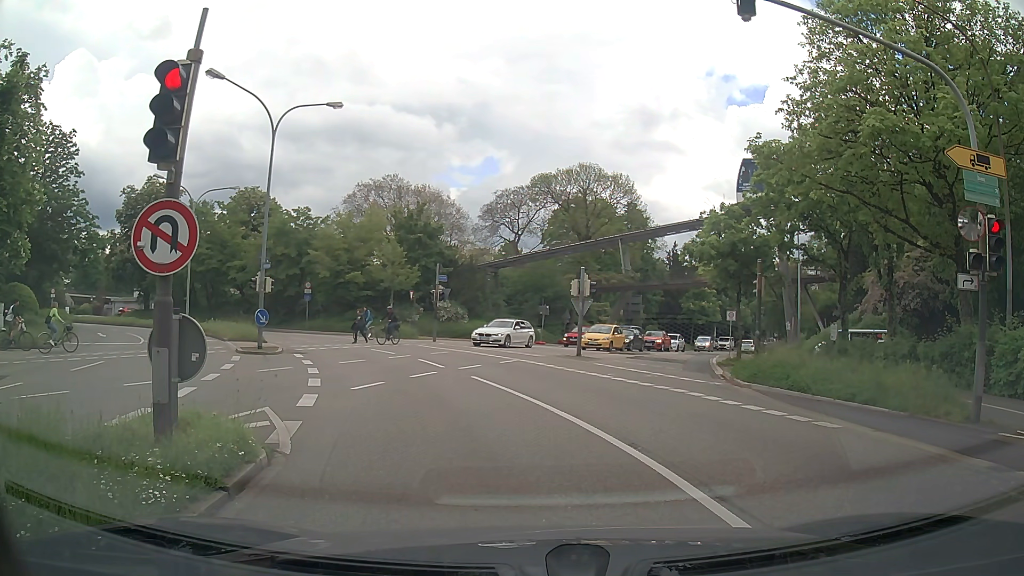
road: primary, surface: asphalt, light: Day
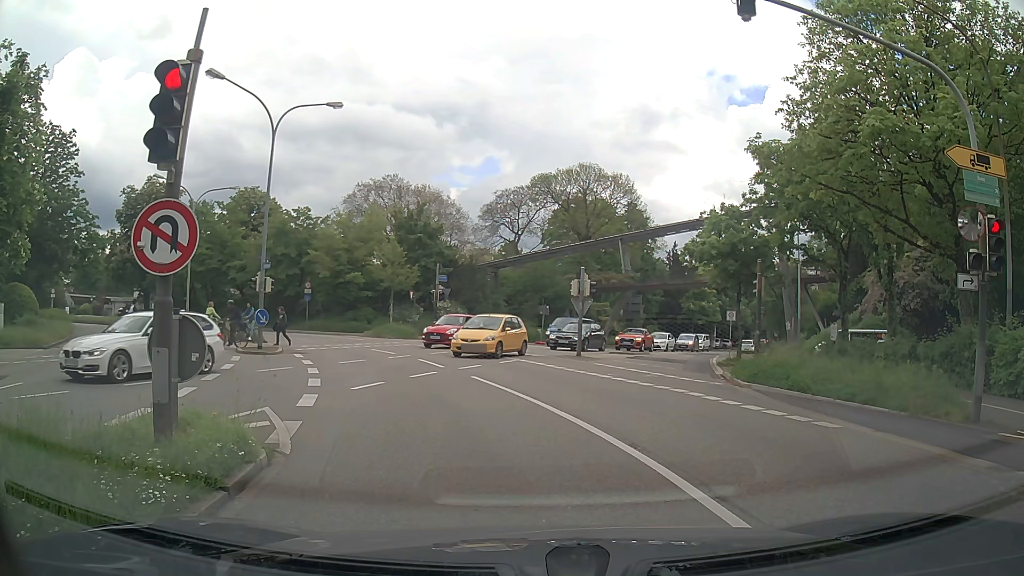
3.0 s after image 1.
(0.0, 0.0) m; 0°
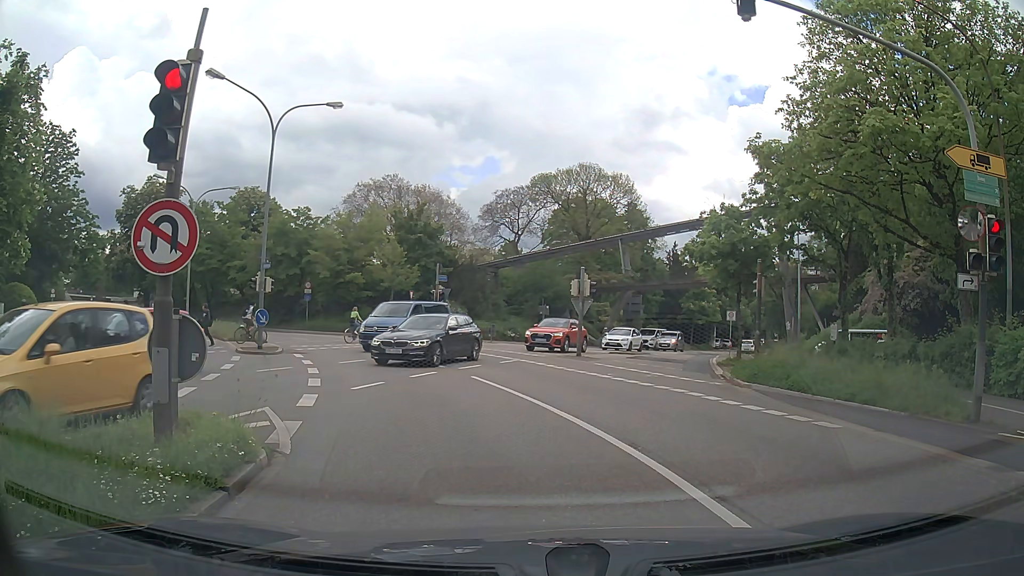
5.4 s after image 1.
(0.0, 0.0) m; 0°
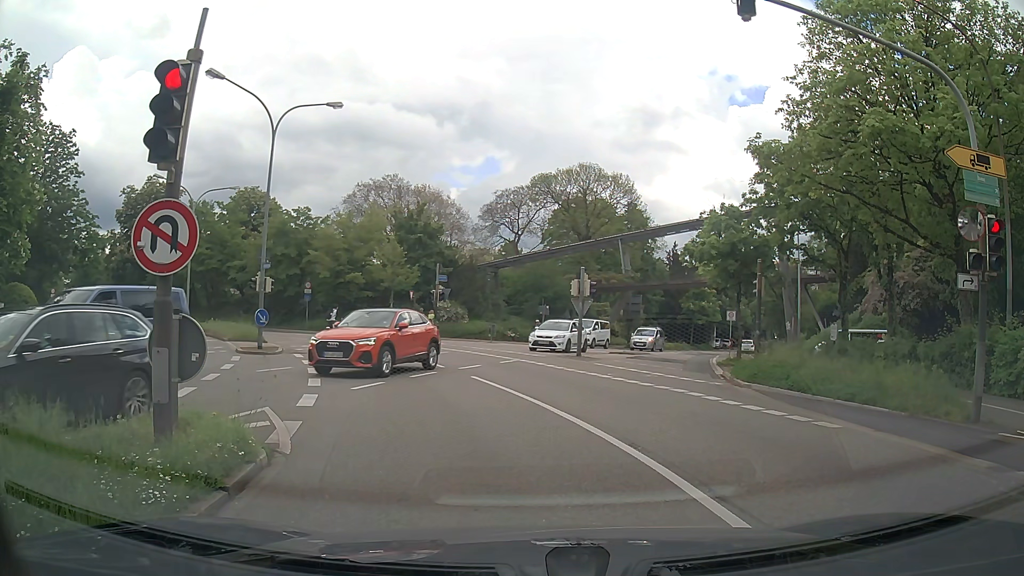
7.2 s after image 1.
(0.0, 0.0) m; 0°
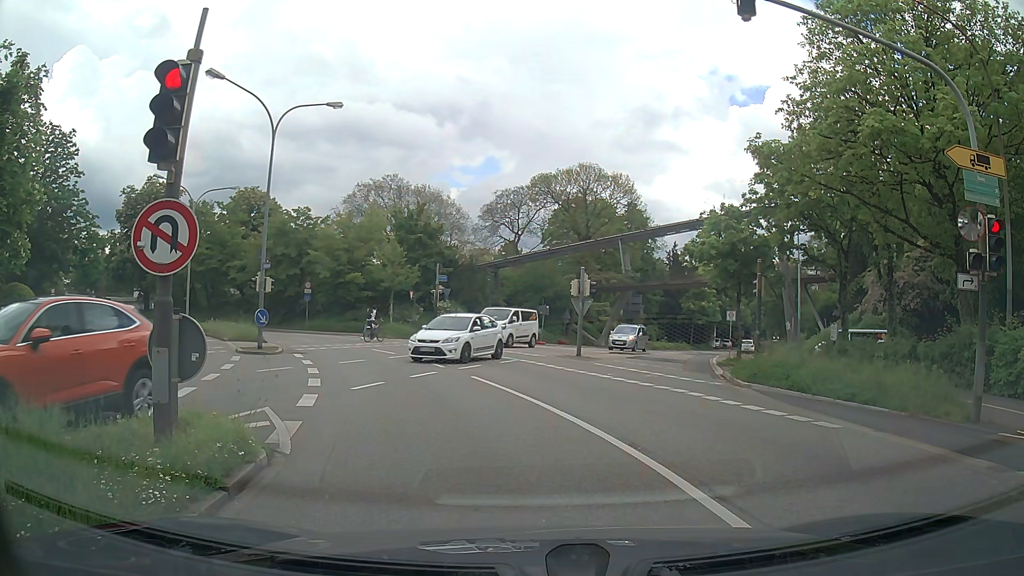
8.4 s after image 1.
(0.0, 0.0) m; 0°
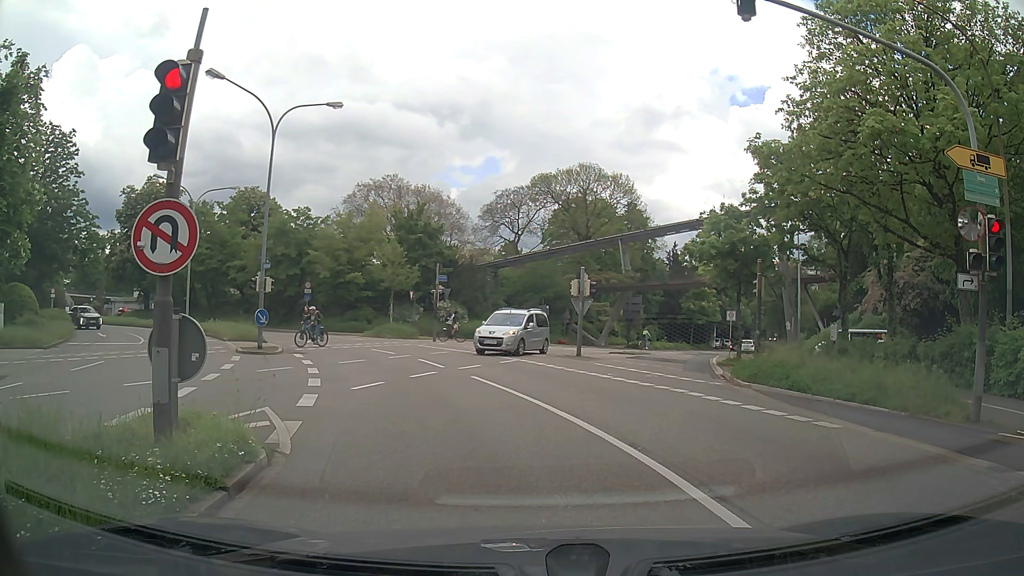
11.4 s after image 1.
(0.0, 0.0) m; 0°
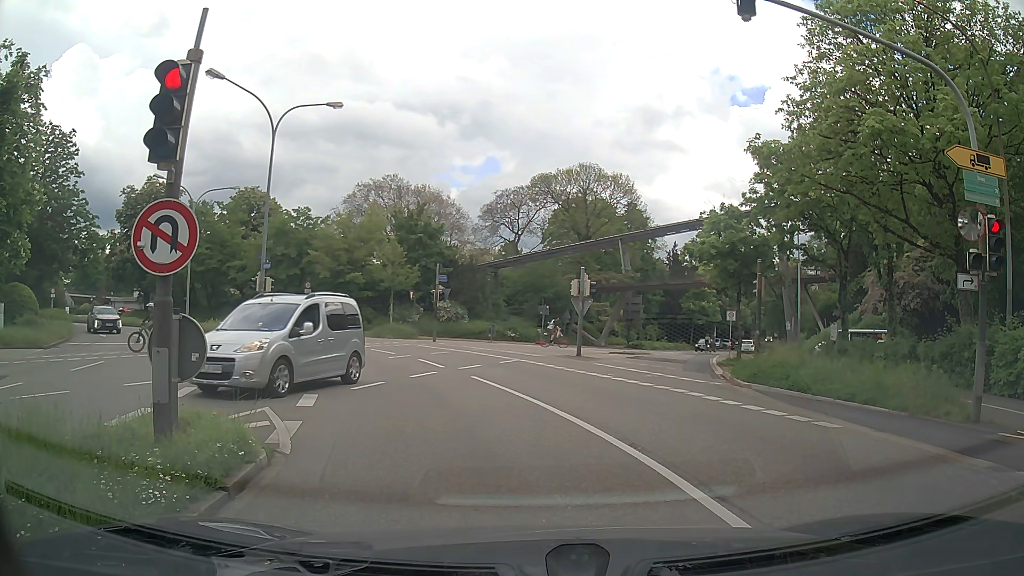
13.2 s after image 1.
(0.0, 0.0) m; 0°
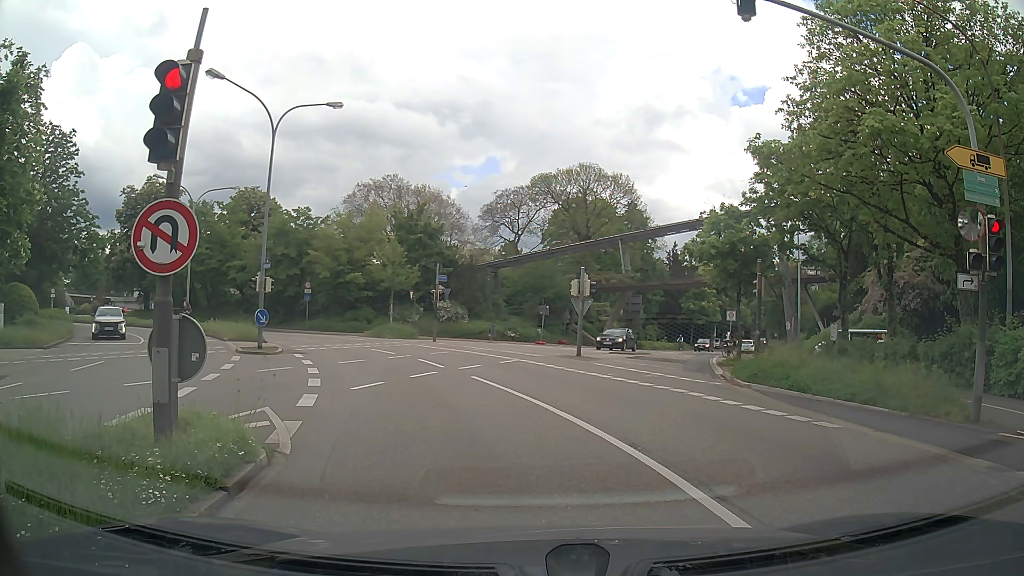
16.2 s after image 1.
(0.0, 0.0) m; 0°
